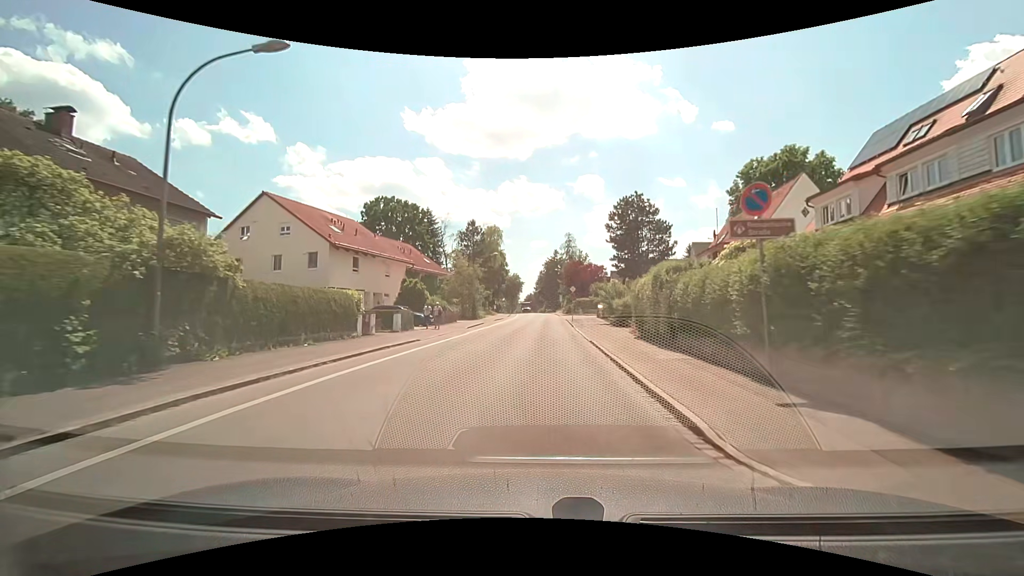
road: tertiary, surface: asphalt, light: Day
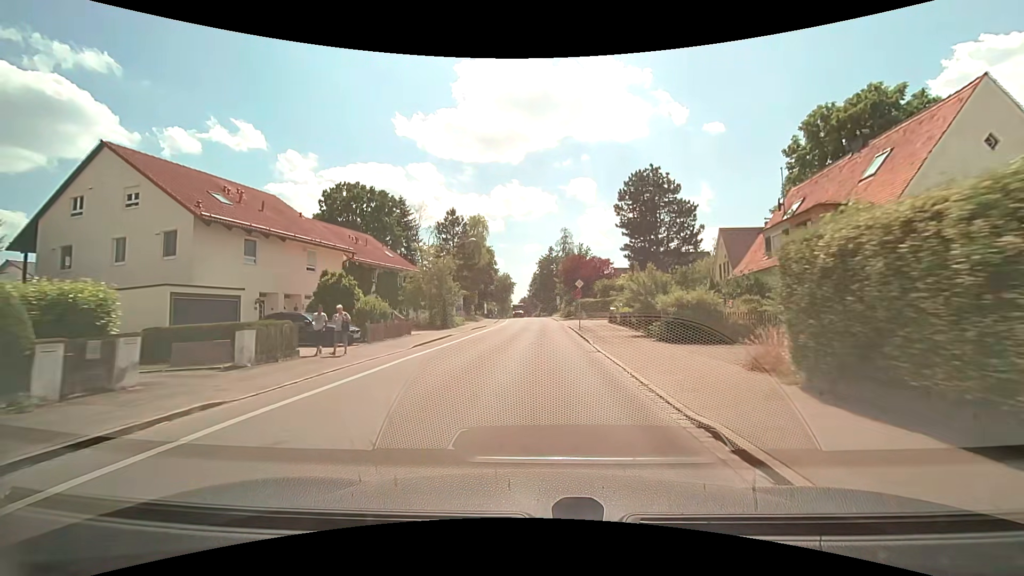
(+0.2, +14.1) m; +1°
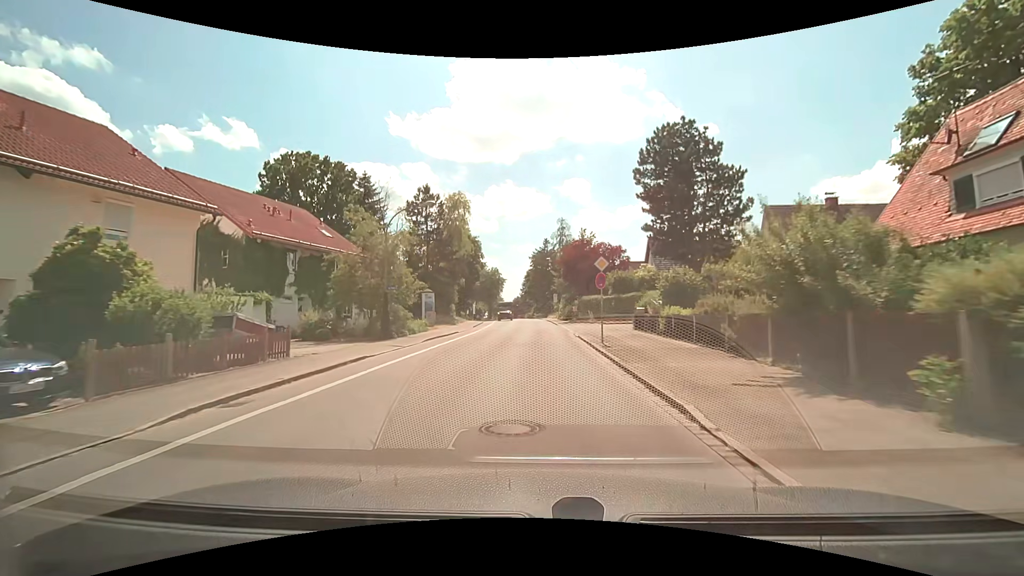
(+0.1, +14.1) m; +1°
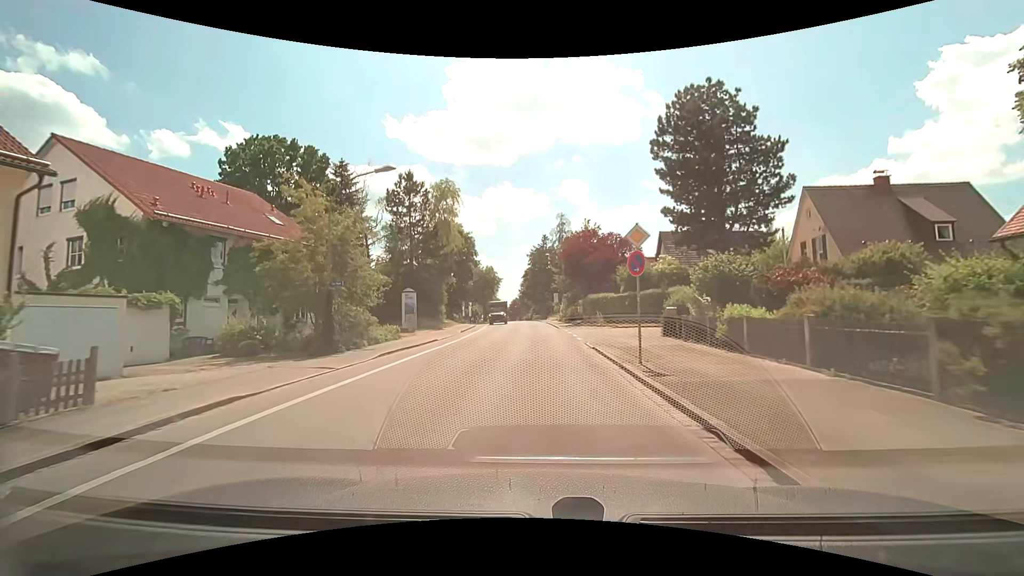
(0.0, +7.1) m; 0°
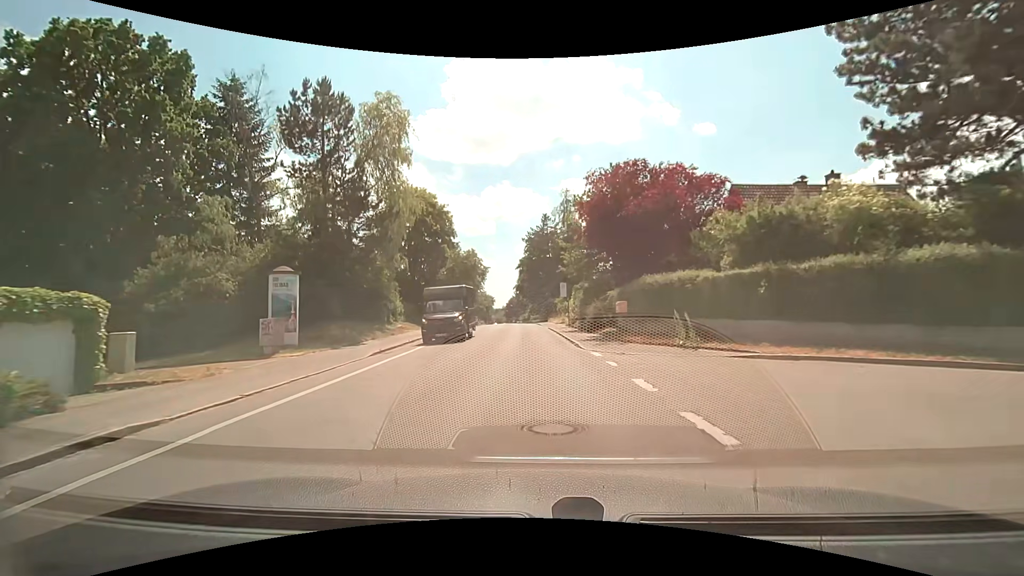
(+0.1, +21.2) m; 0°
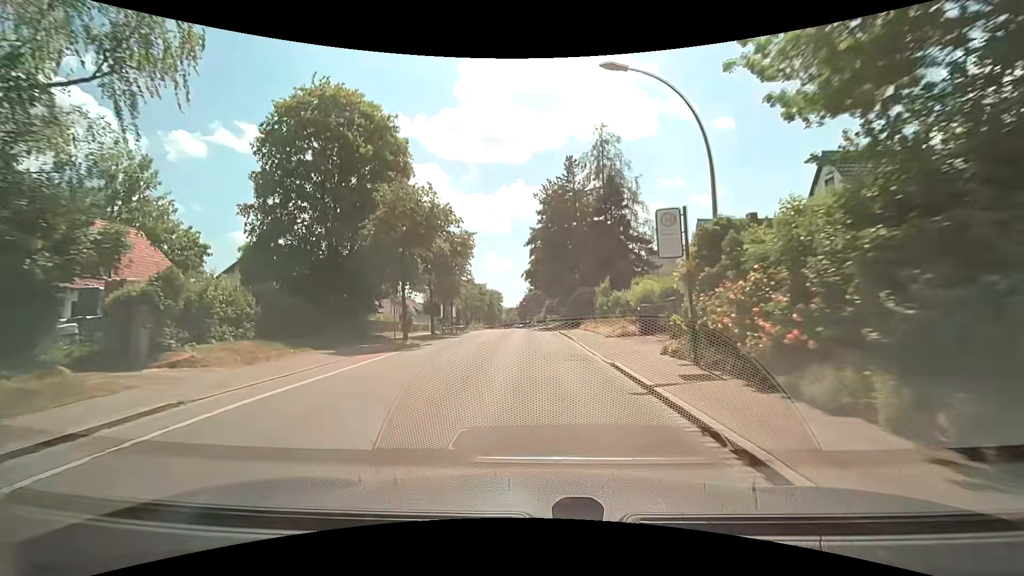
(-0.6, +28.6) m; -2°
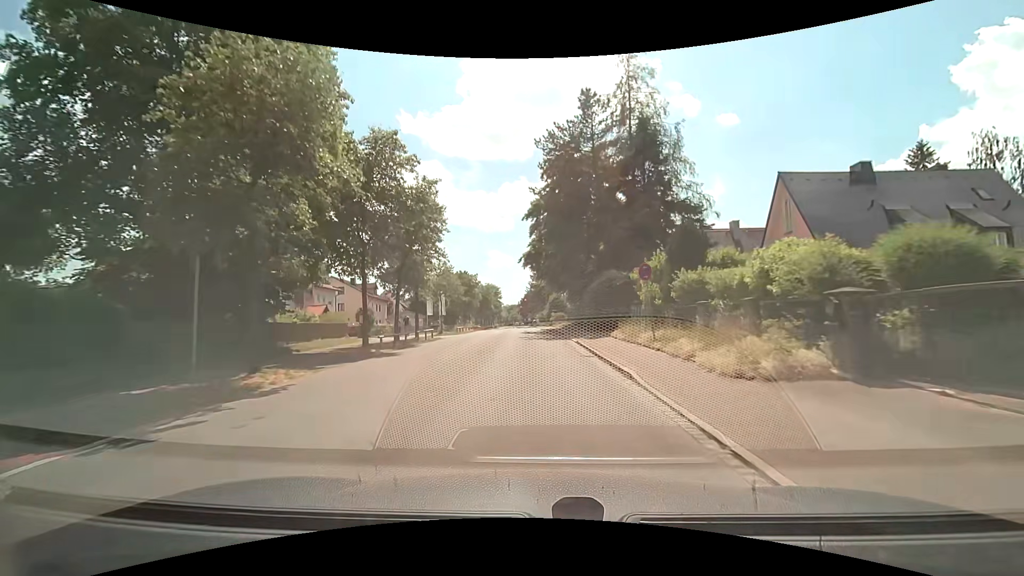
(0.0, +14.5) m; 0°
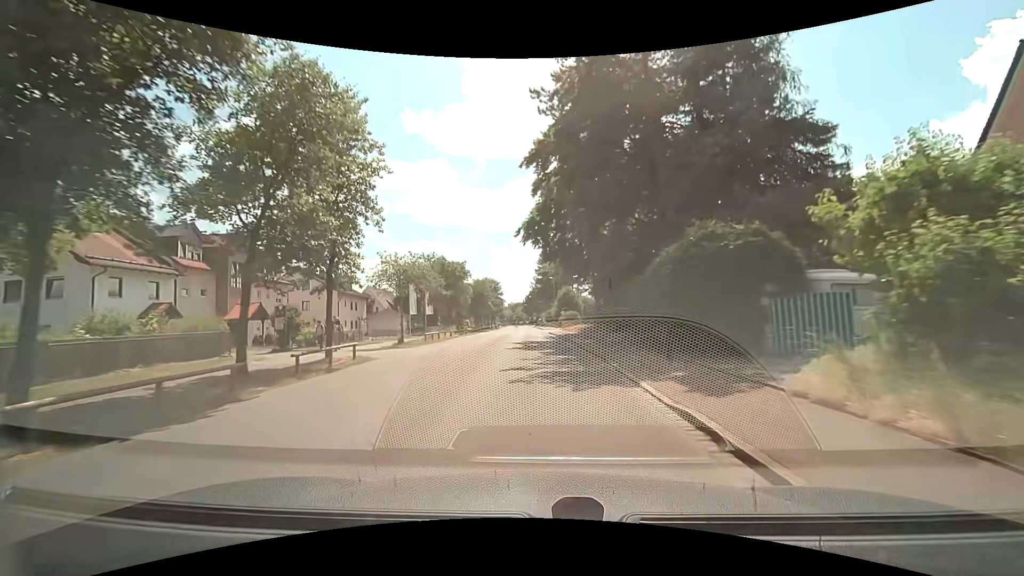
(-0.1, +14.7) m; 0°
(0, +10) (0, +20) (-1, +30) (-1, +40) (-1, +50) (-2, +60) (-2, +70) (-2, +80) (-3, +90) (-3, +100) m
